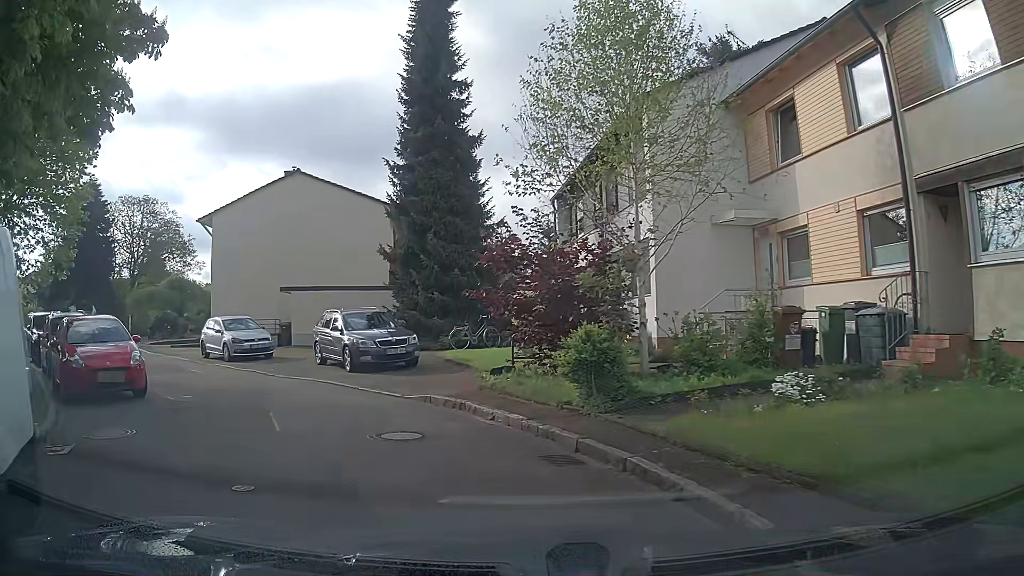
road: residential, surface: asphalt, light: Day
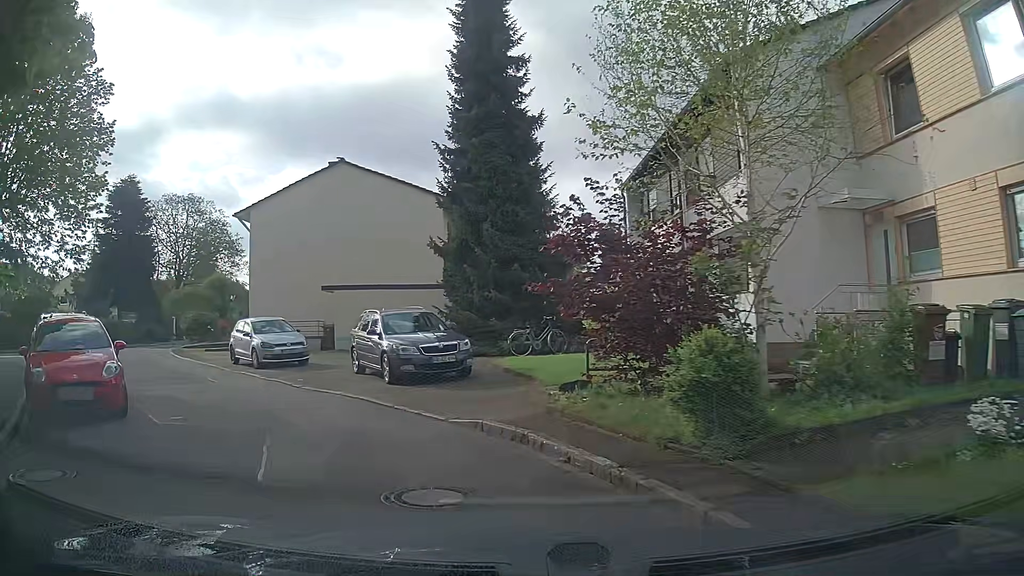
(-0.1, +2.6) m; -3°
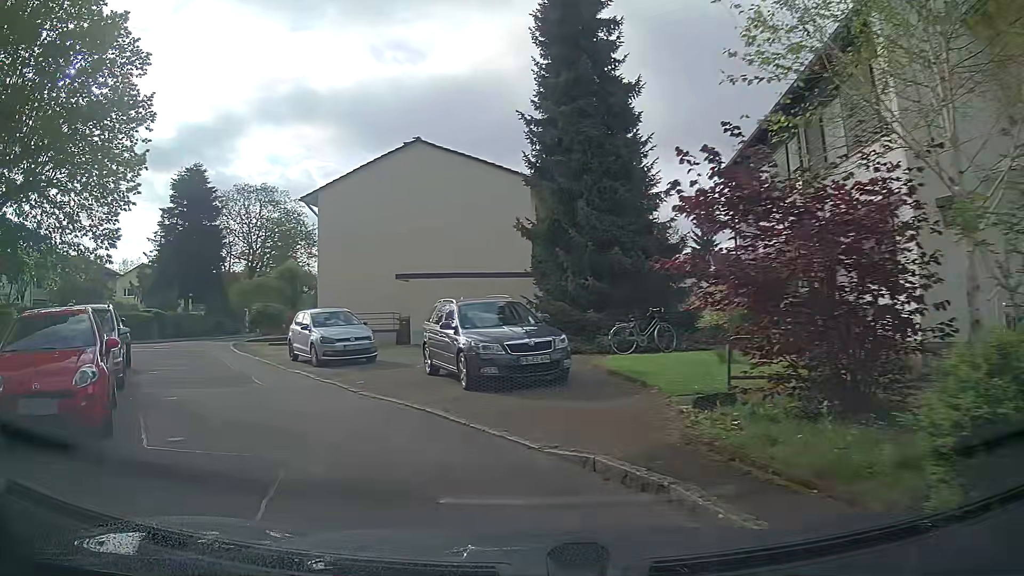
(-0.2, +2.6) m; -7°
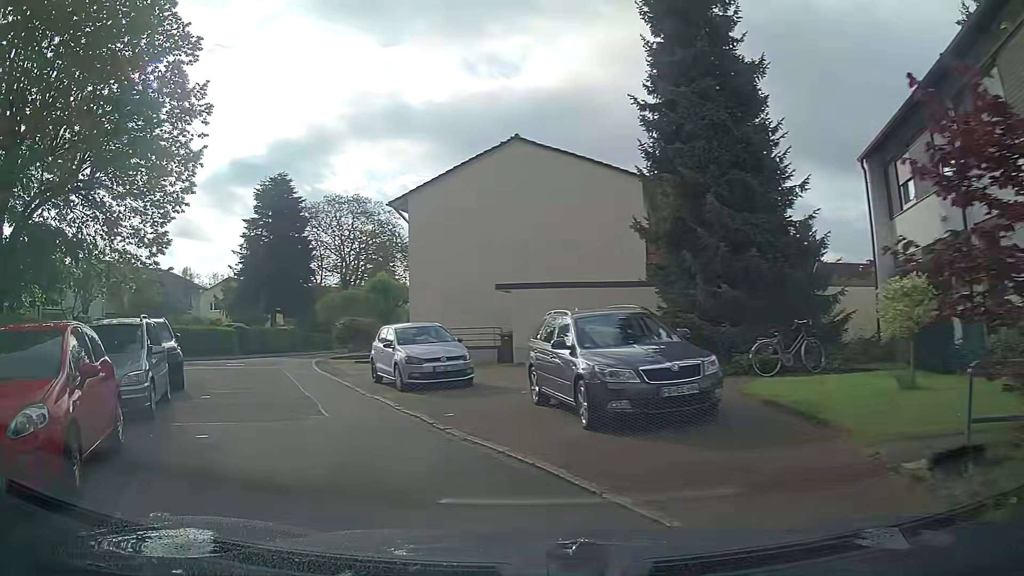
(-0.3, +2.6) m; -11°
